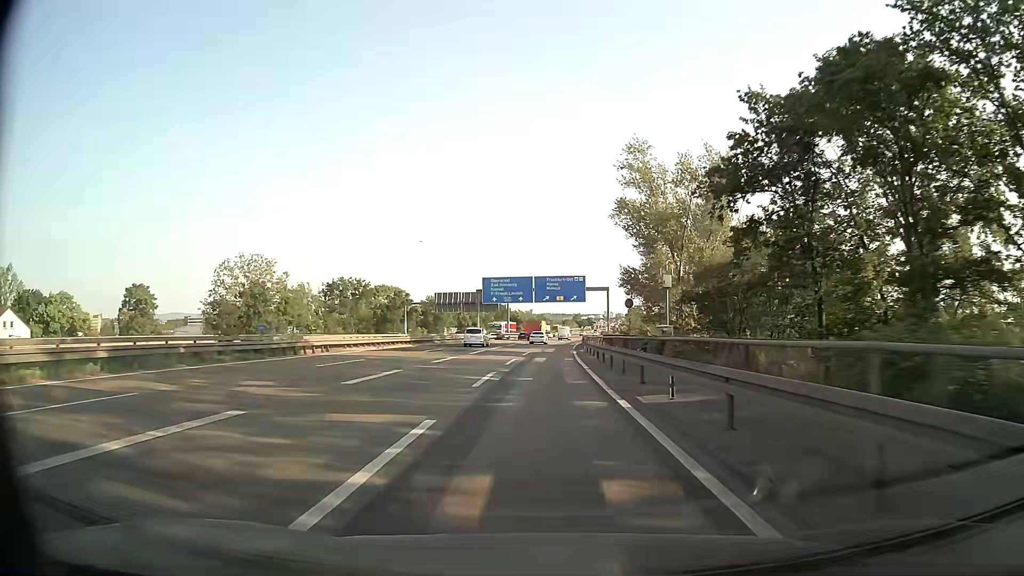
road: motorway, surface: asphalt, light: Day
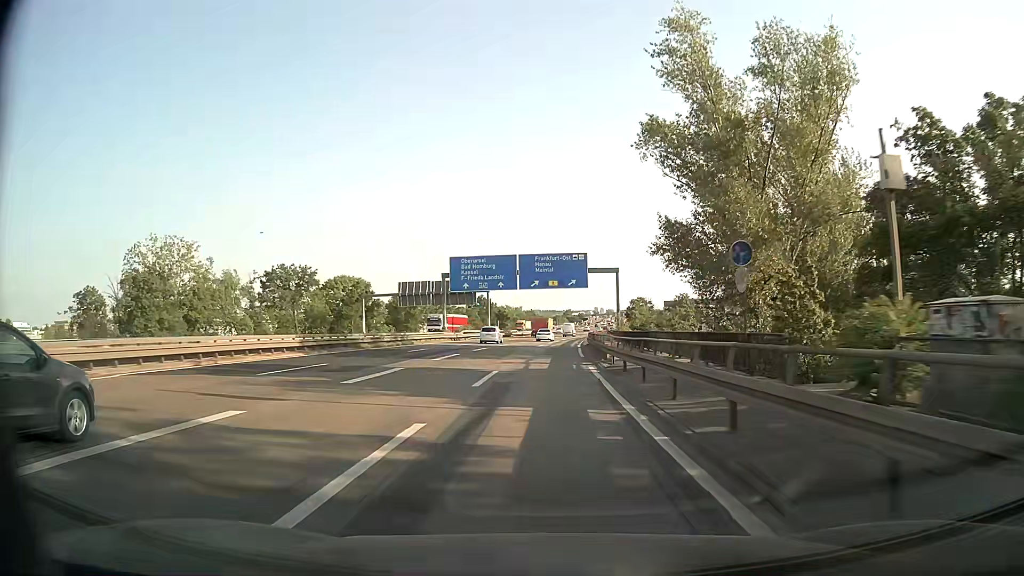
(+0.2, +24.5) m; +1°
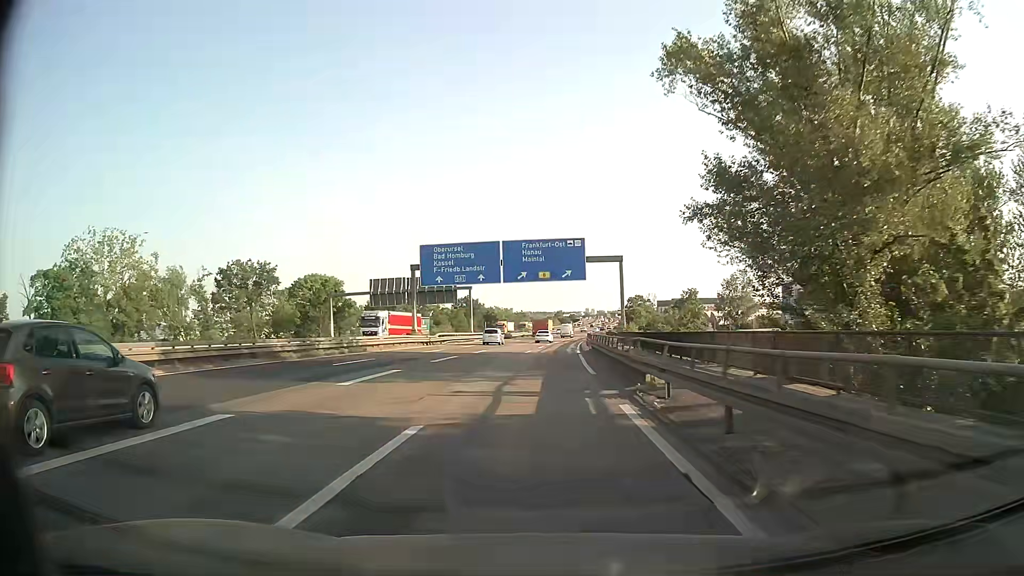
(+0.1, +12.3) m; +1°
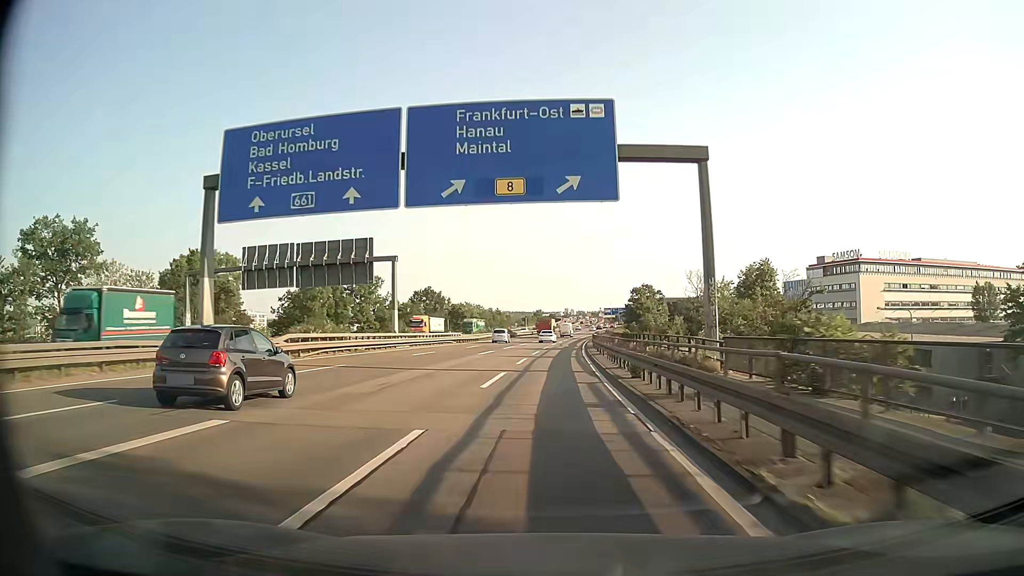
(+0.2, +36.8) m; +1°
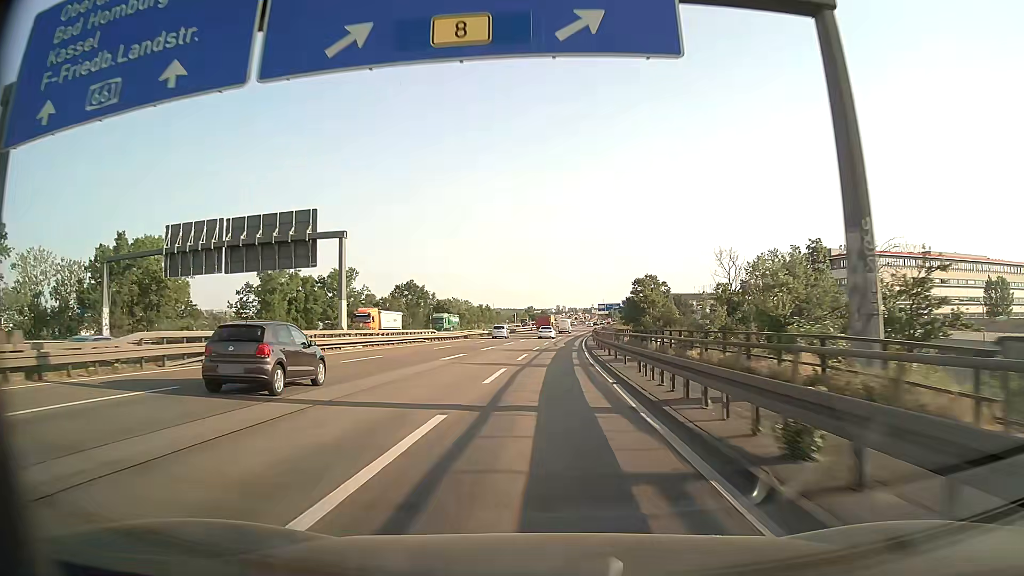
(+0.2, +12.3) m; +1°
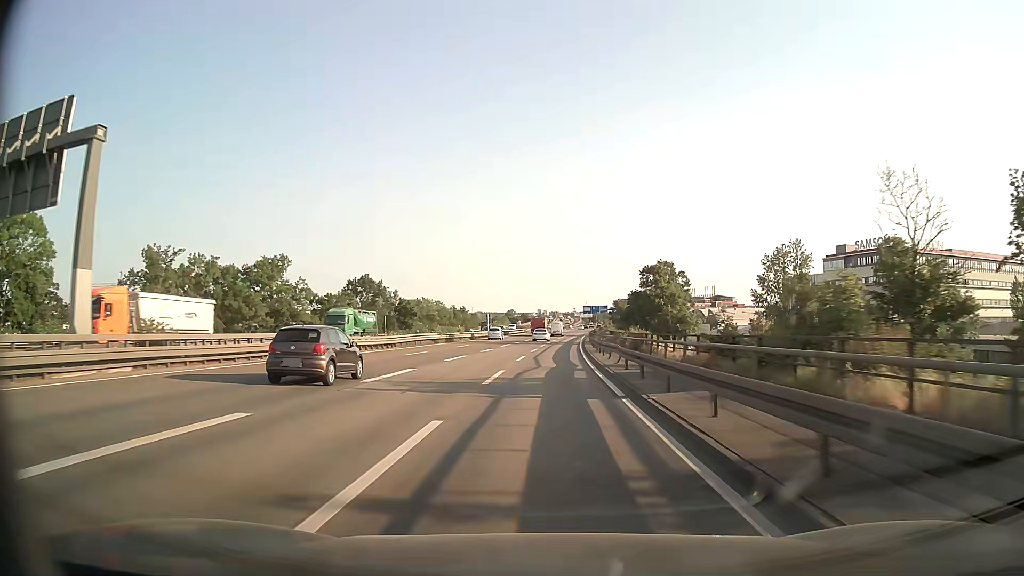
(+0.4, +24.8) m; +2°
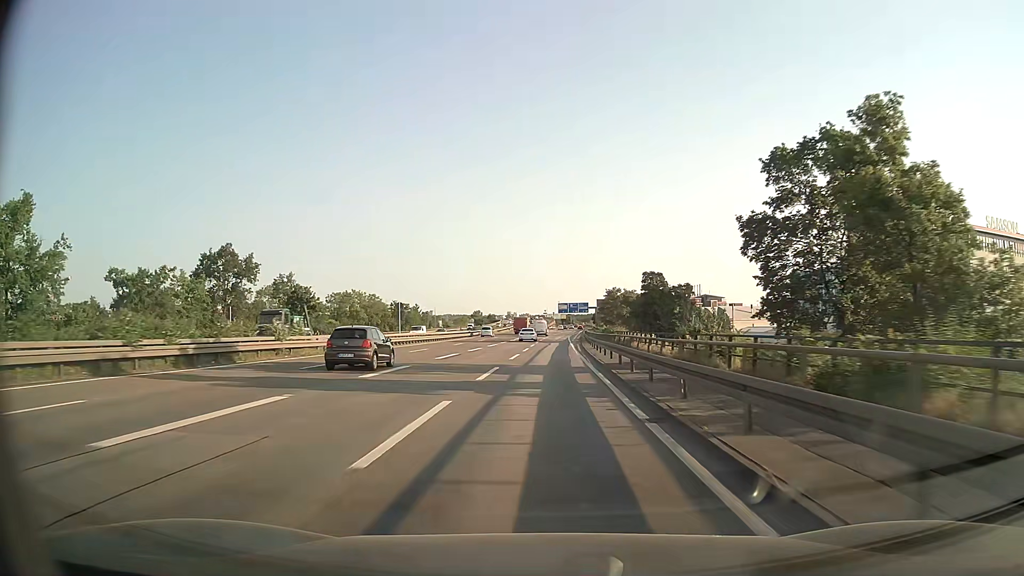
(+1.2, +49.9) m; +3°
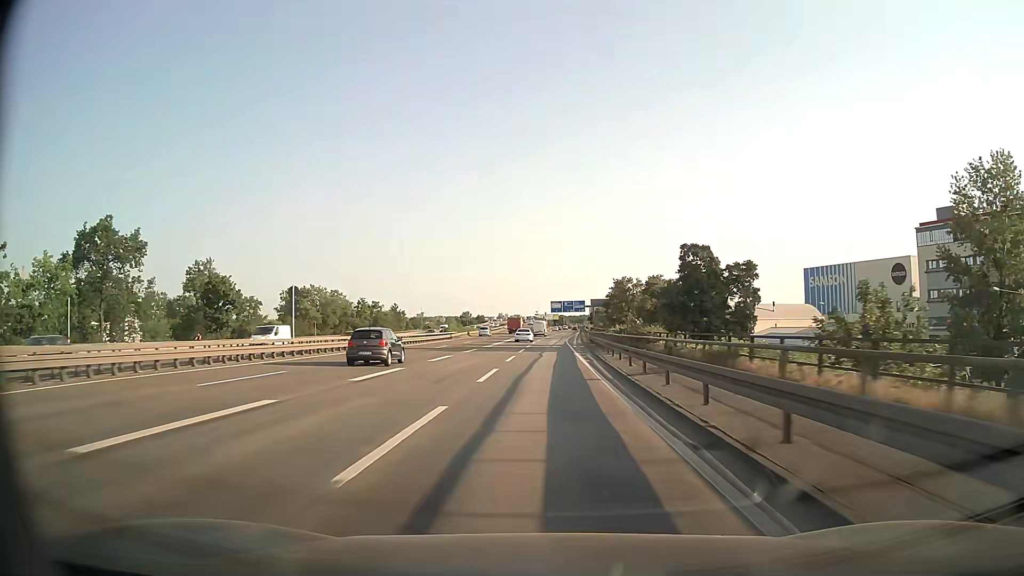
(+0.2, +25.1) m; +1°
(0, +10) (0, +20) (0, +30) (0, +40) (0, +50) (+1, +60) (+1, +70) (+1, +80) (+2, +90) (+2, +100) m
